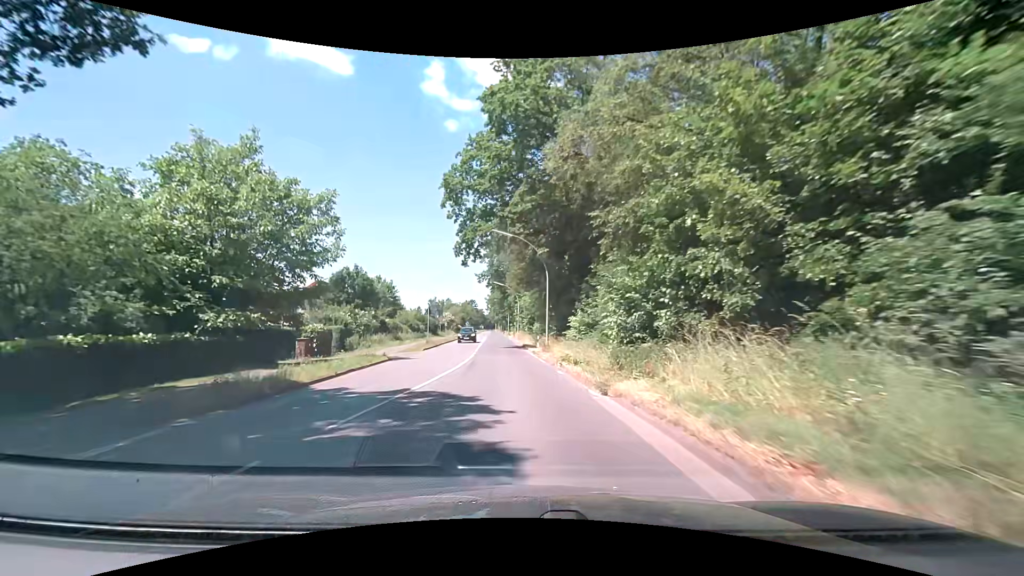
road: secondary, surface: asphalt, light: Day
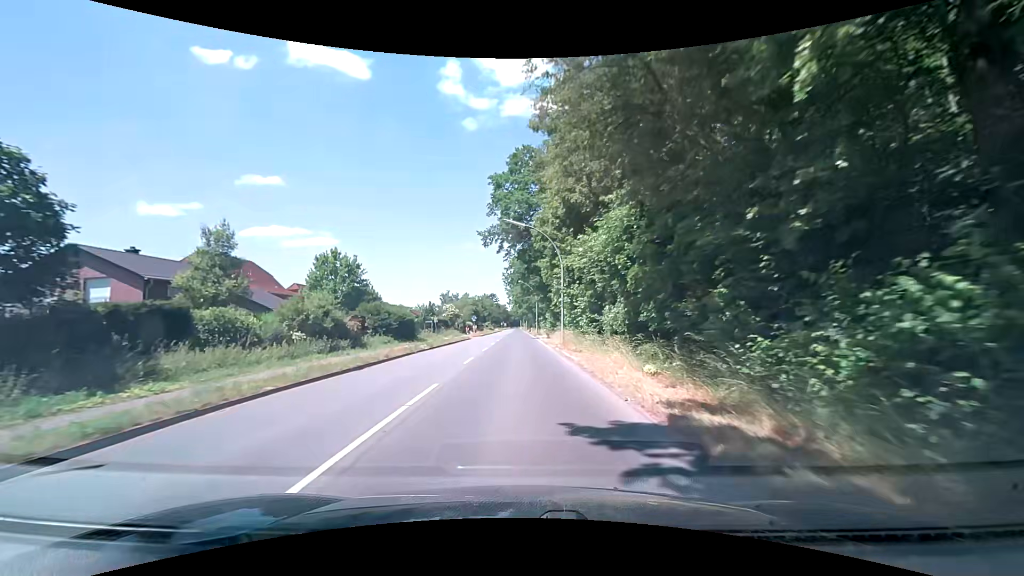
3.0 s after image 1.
(-2.5, +39.6) m; -5°
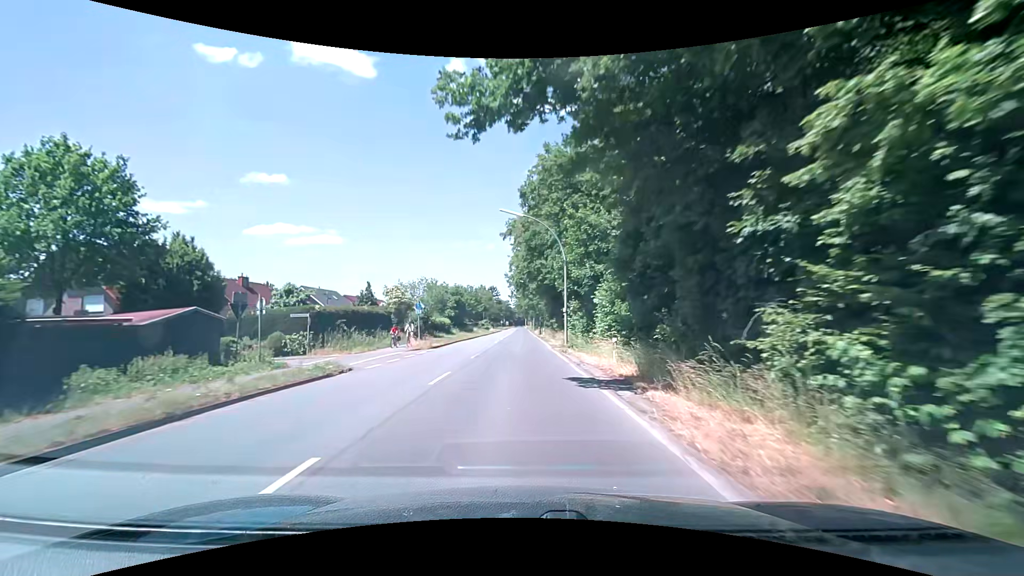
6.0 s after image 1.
(+0.2, +42.8) m; 0°
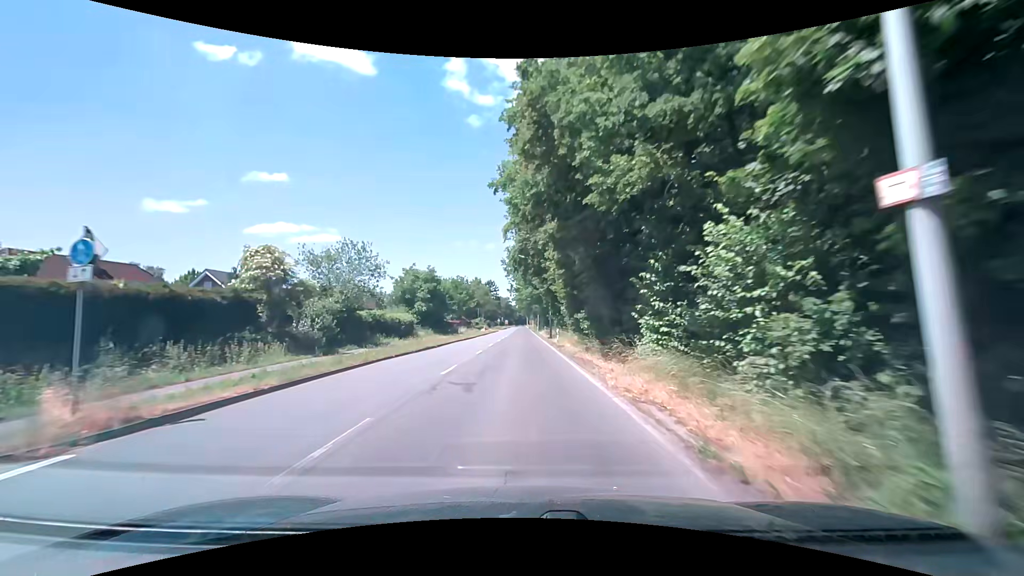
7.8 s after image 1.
(0.0, +25.4) m; 0°
(0, +10) (0, +20) (0, +30) (0, +40) (0, +50) (0, +60) (0, +70) (0, +80) (0, +90) (0, +100) m
